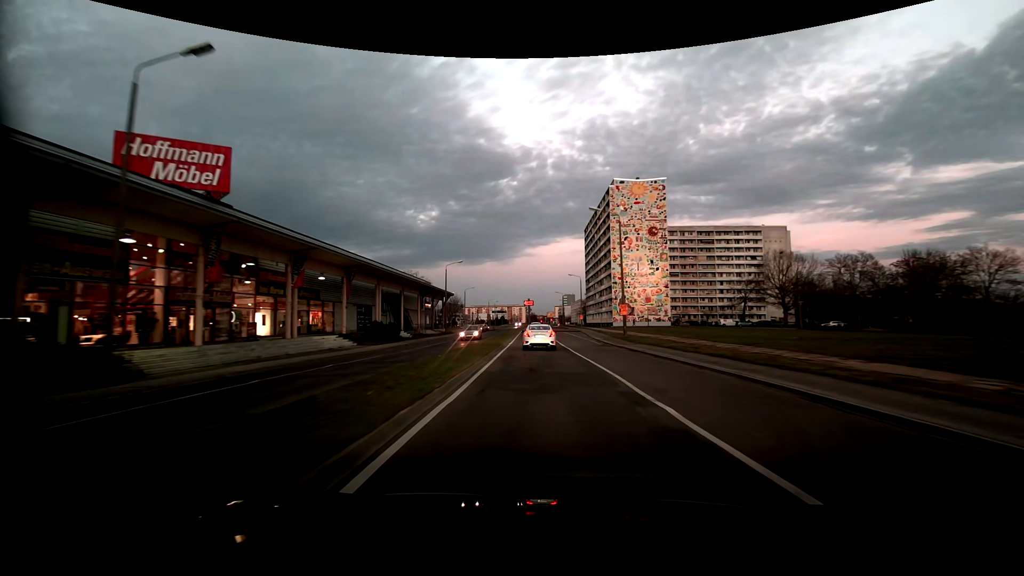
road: tertiary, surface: asphalt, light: Dusk
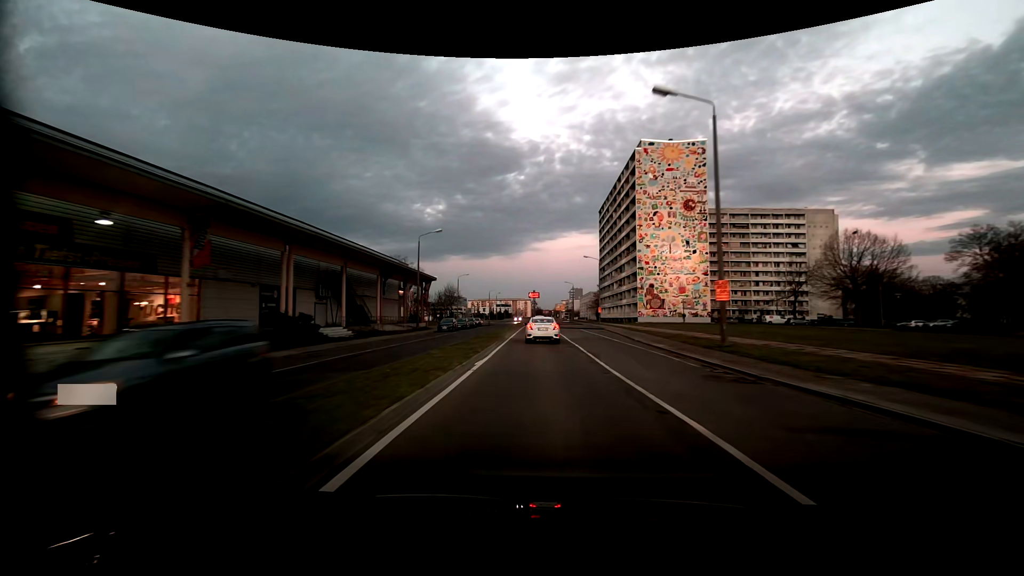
(-0.1, +22.0) m; 0°
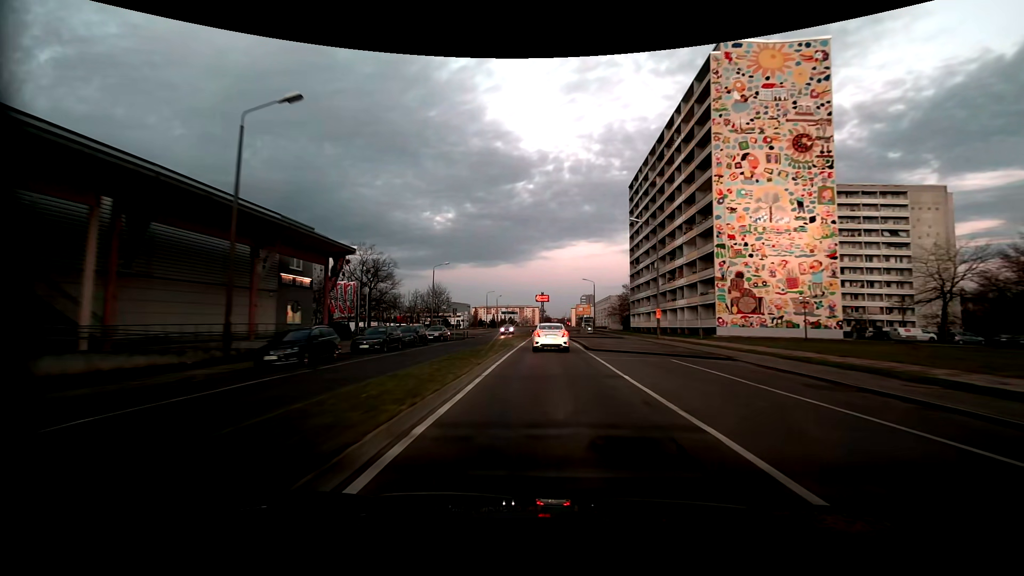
(-0.4, +36.2) m; -1°
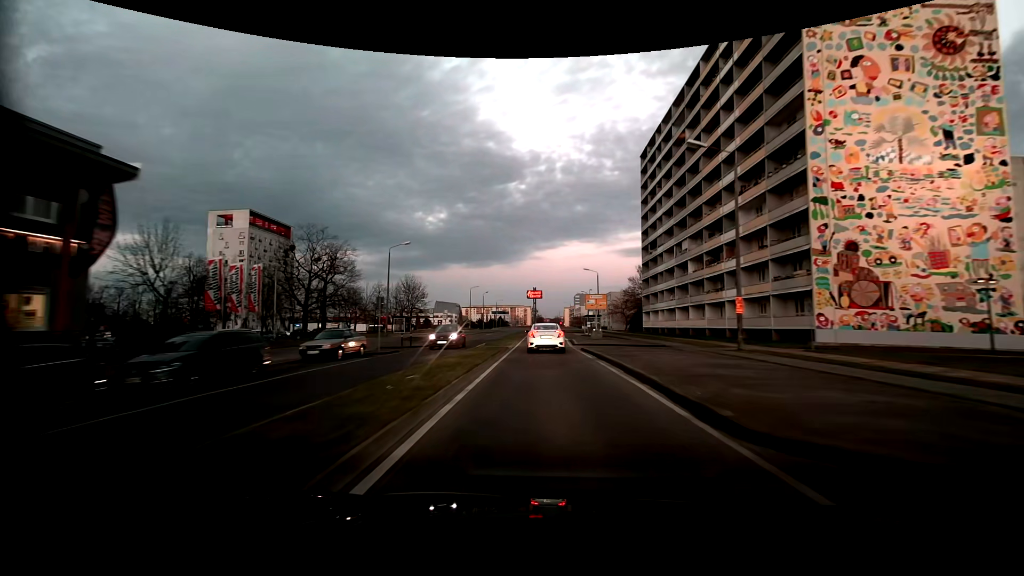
(+0.2, +20.9) m; +1°
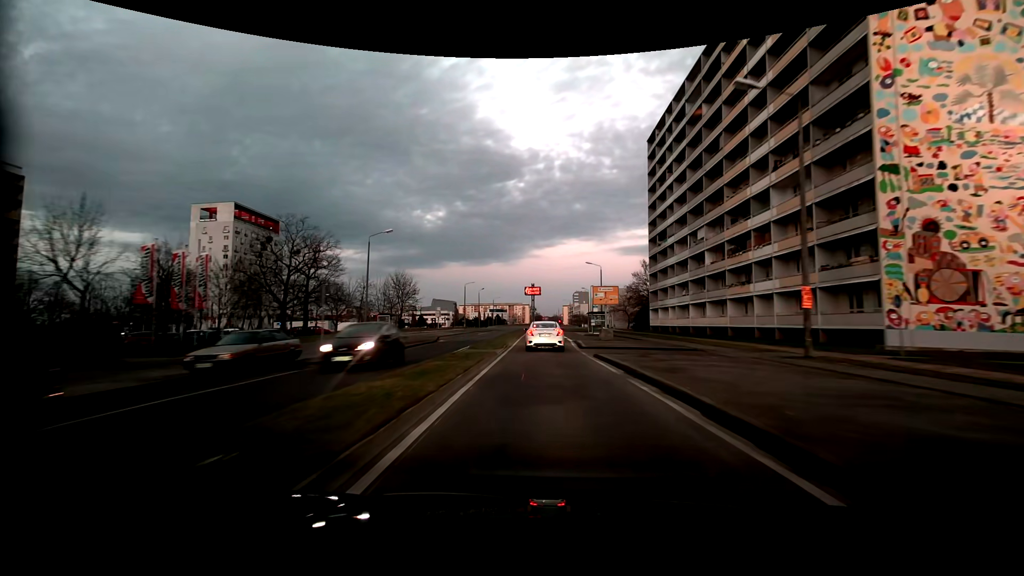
(0.0, +7.0) m; 0°
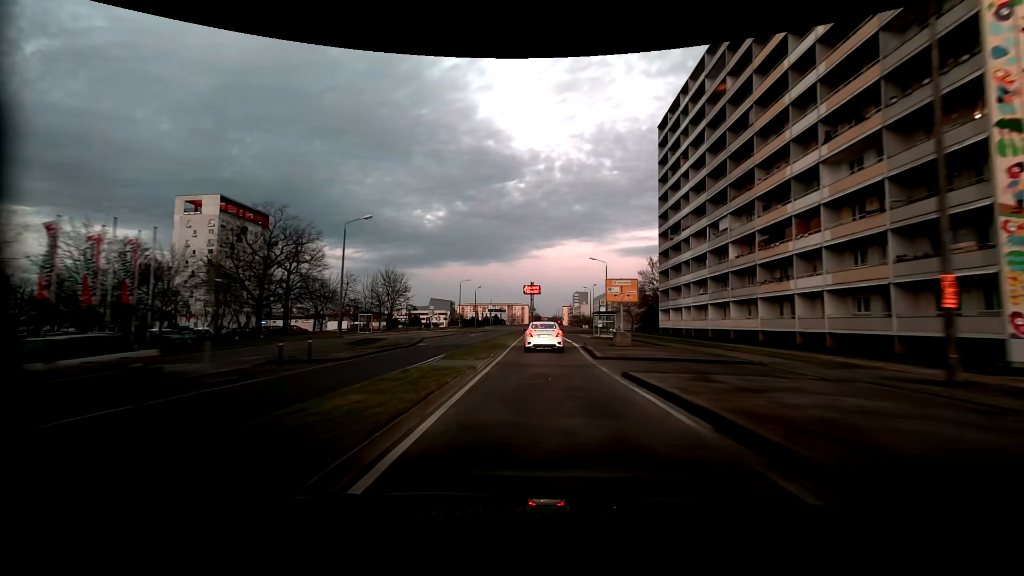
(0.0, +6.9) m; 0°
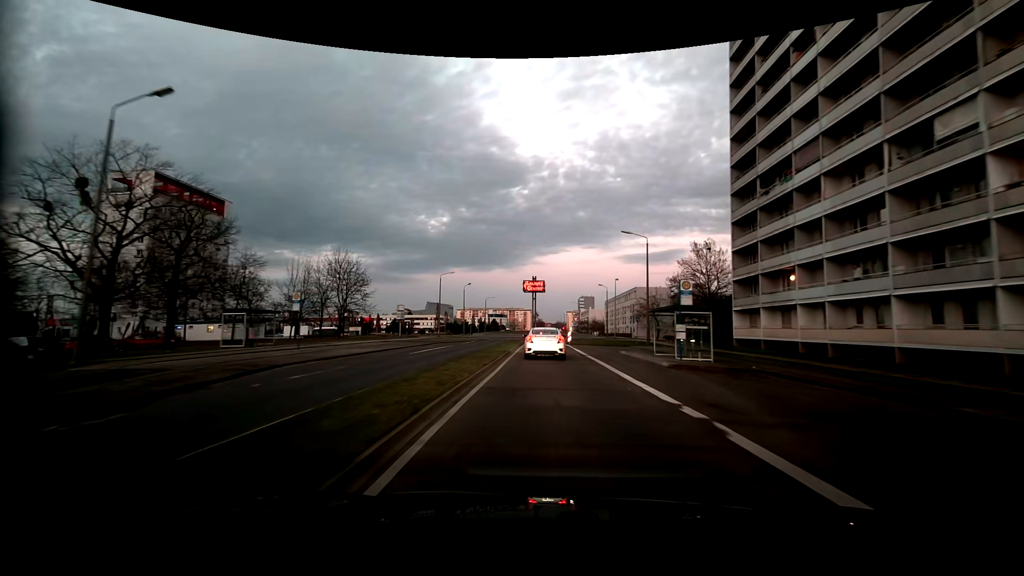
(-0.1, +27.3) m; 0°
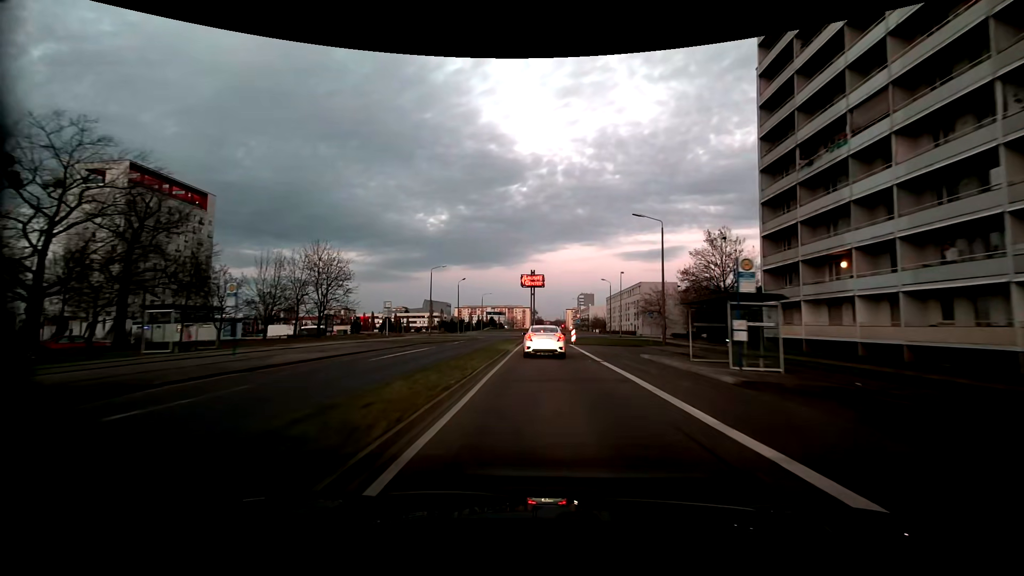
(0.0, +6.7) m; 0°
